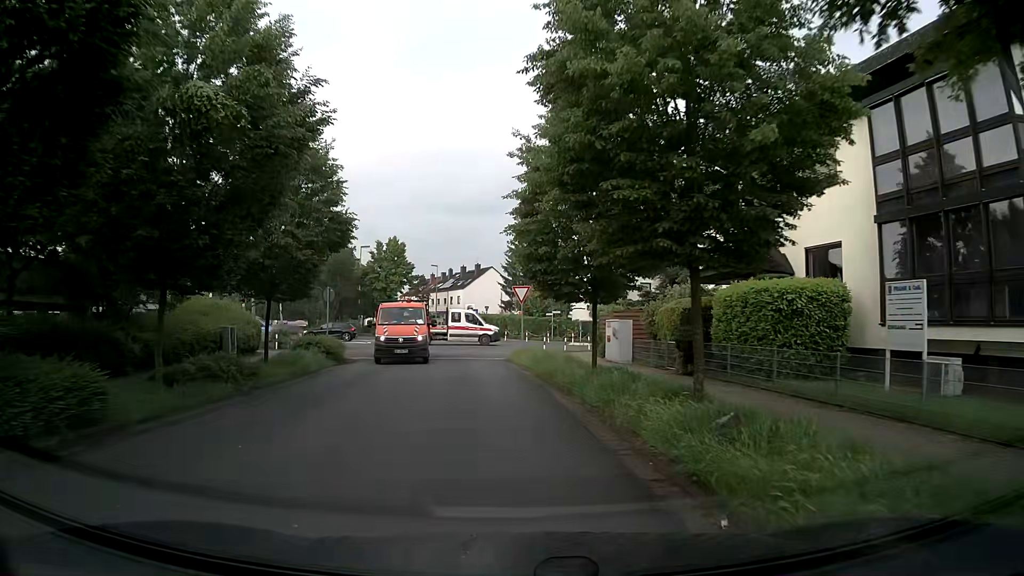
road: residential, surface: asphalt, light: Day
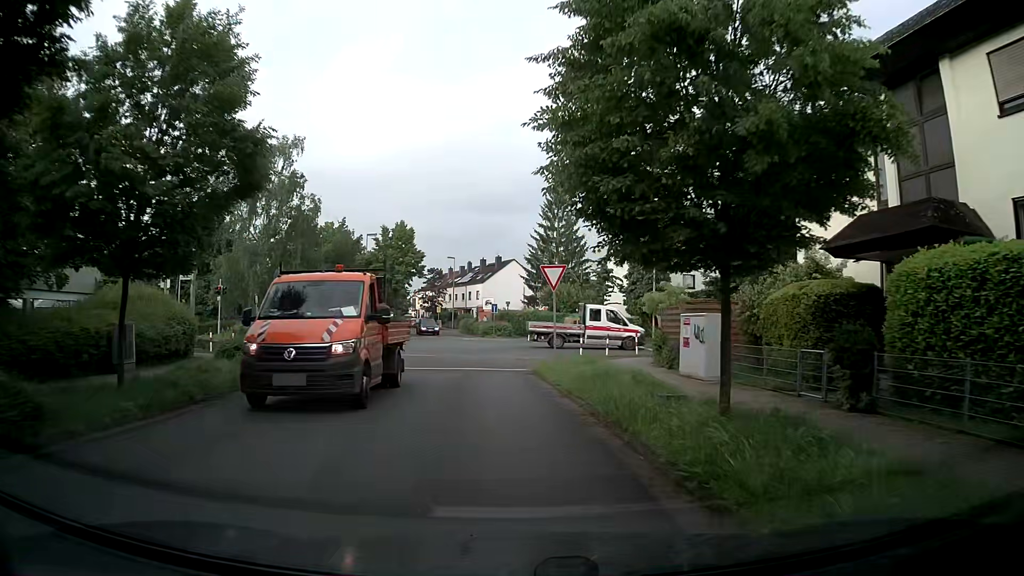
(-0.1, +8.5) m; -2°
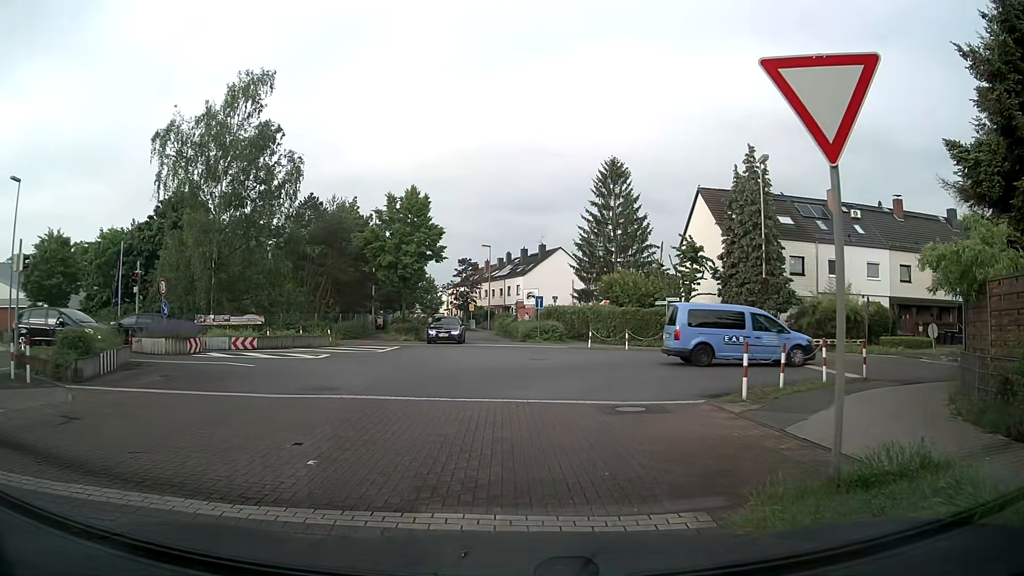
(-0.4, +14.7) m; -4°
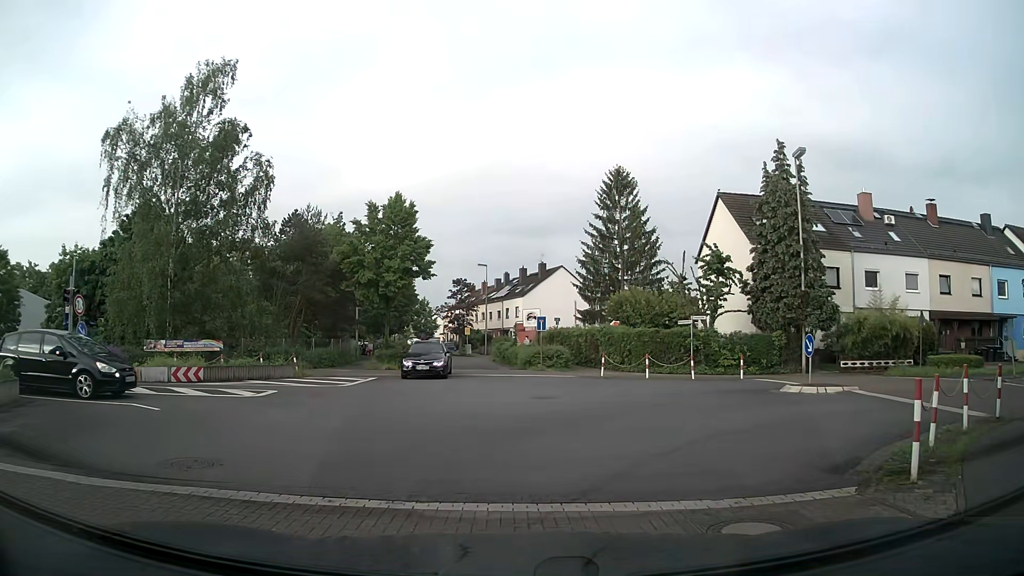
(+0.1, +5.4) m; +2°
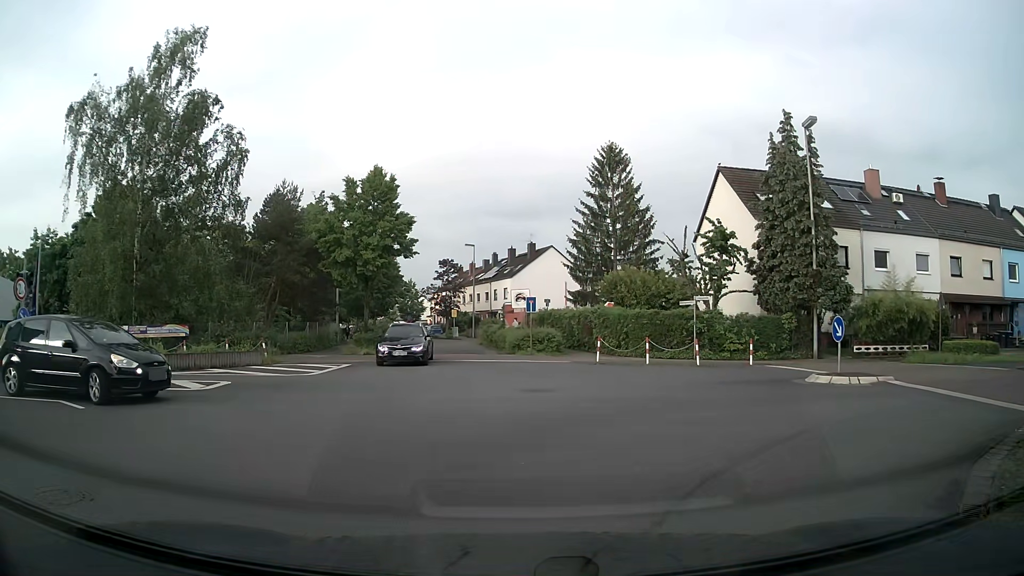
(0.0, +2.5) m; +2°
